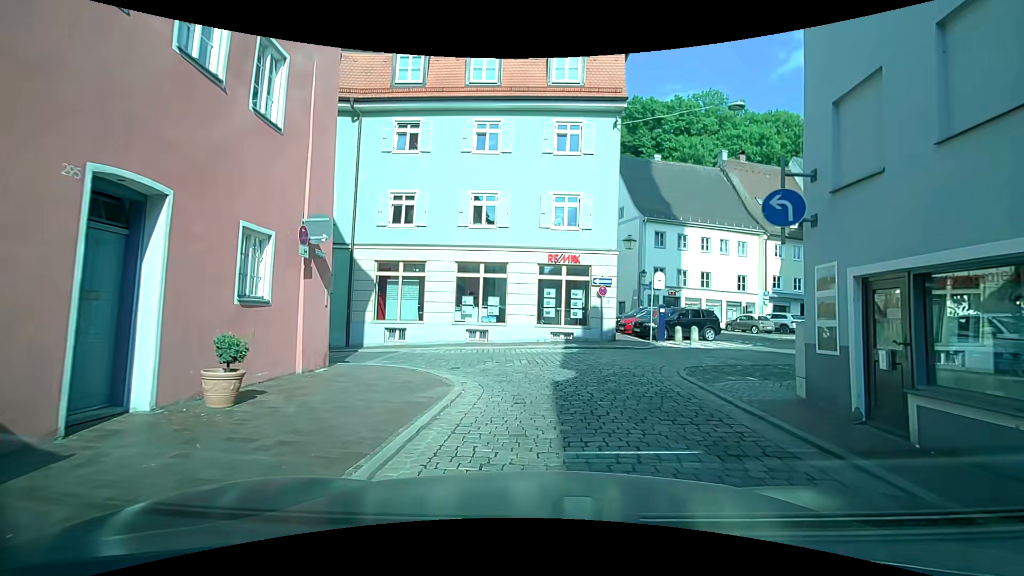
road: residential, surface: sett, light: Day
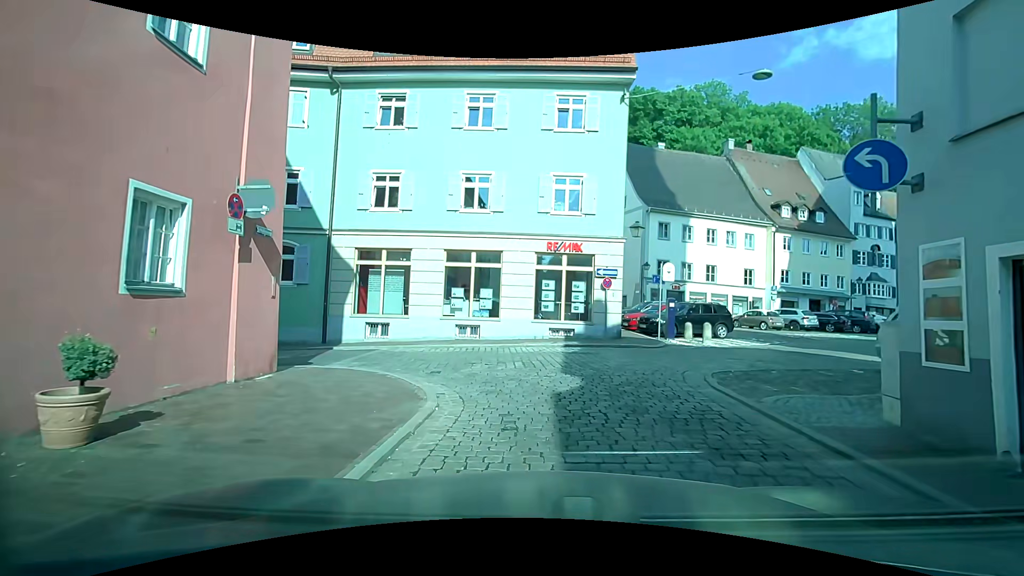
(0.0, +2.0) m; 0°
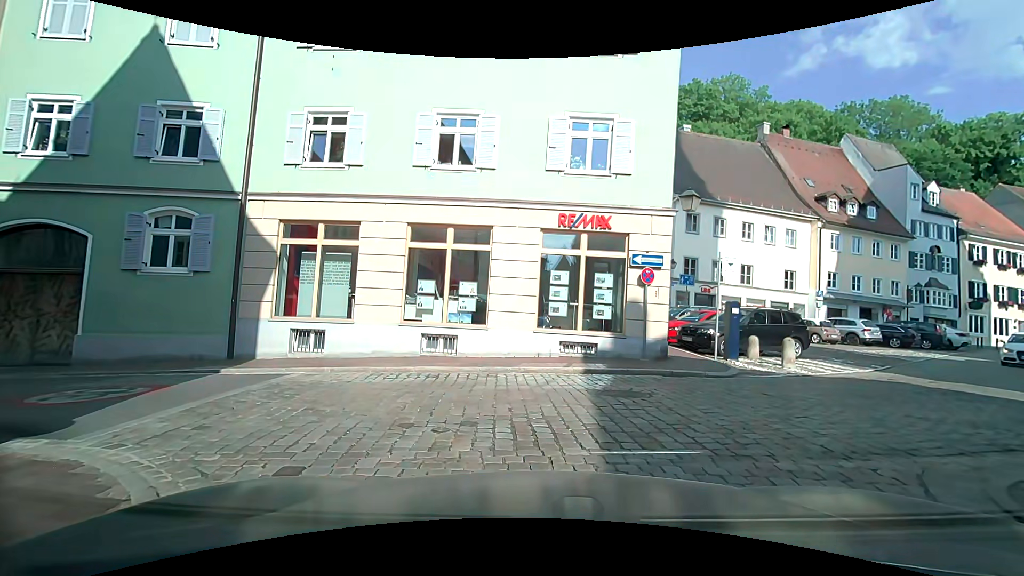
(+0.1, +5.9) m; +2°
